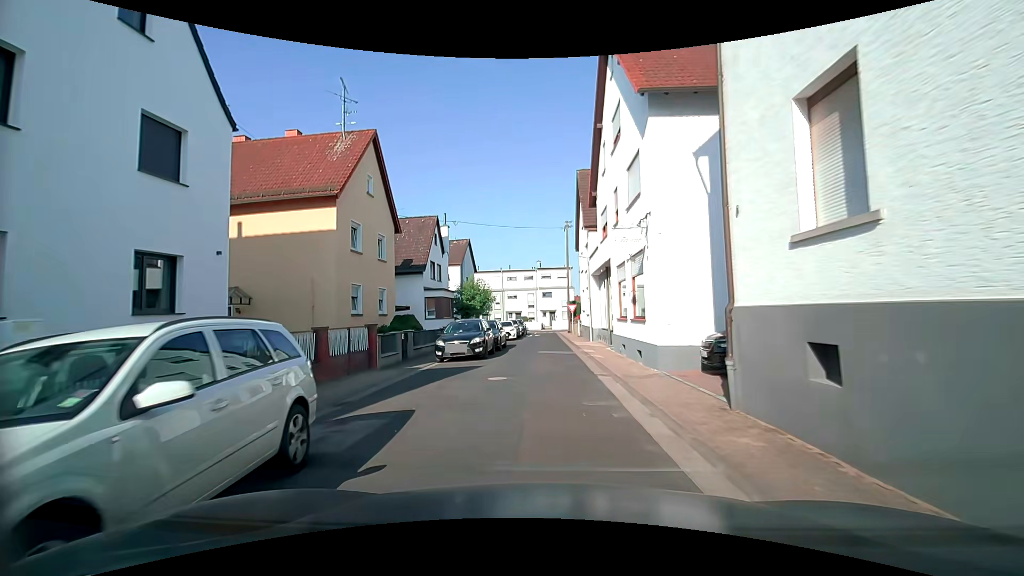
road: residential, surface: asphalt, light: Day
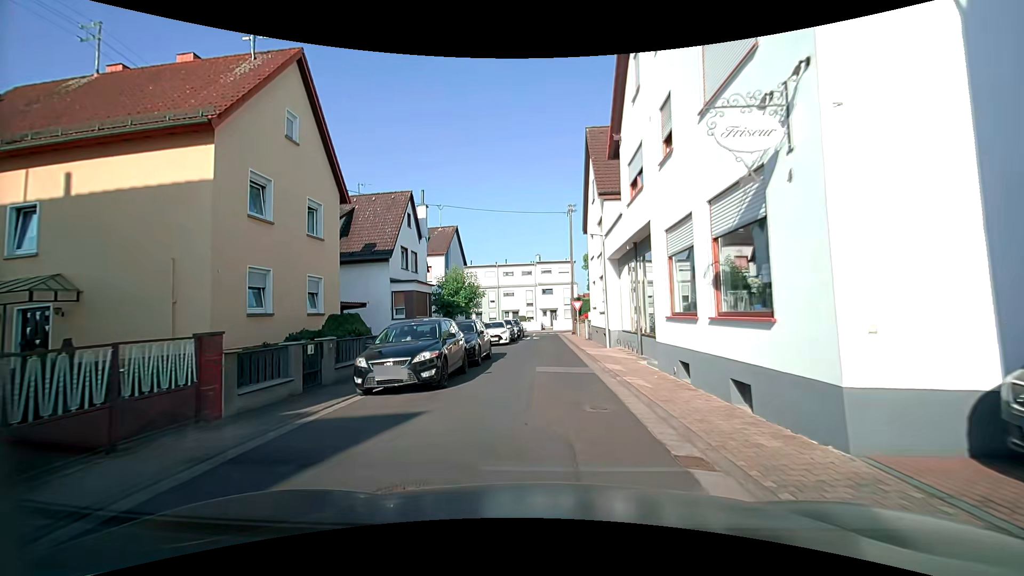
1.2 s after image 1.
(+0.1, +7.6) m; +1°
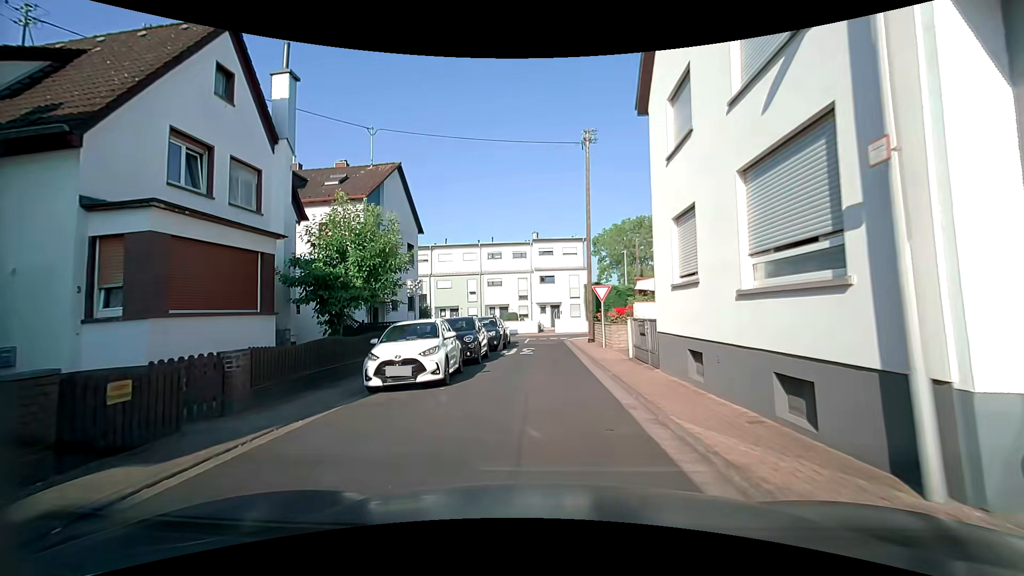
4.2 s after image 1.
(-0.5, +18.2) m; 0°
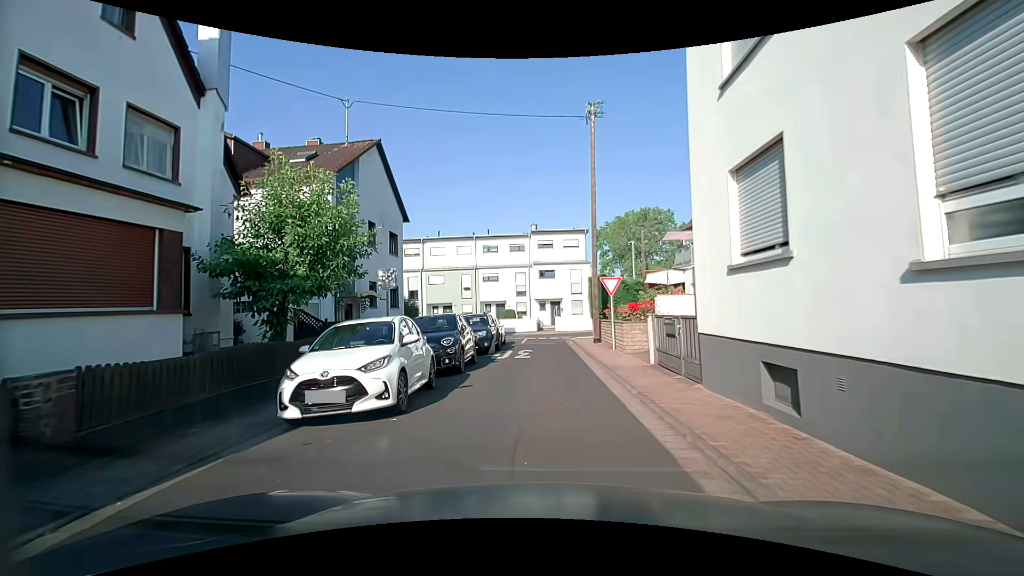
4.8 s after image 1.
(0.0, +3.4) m; -1°
